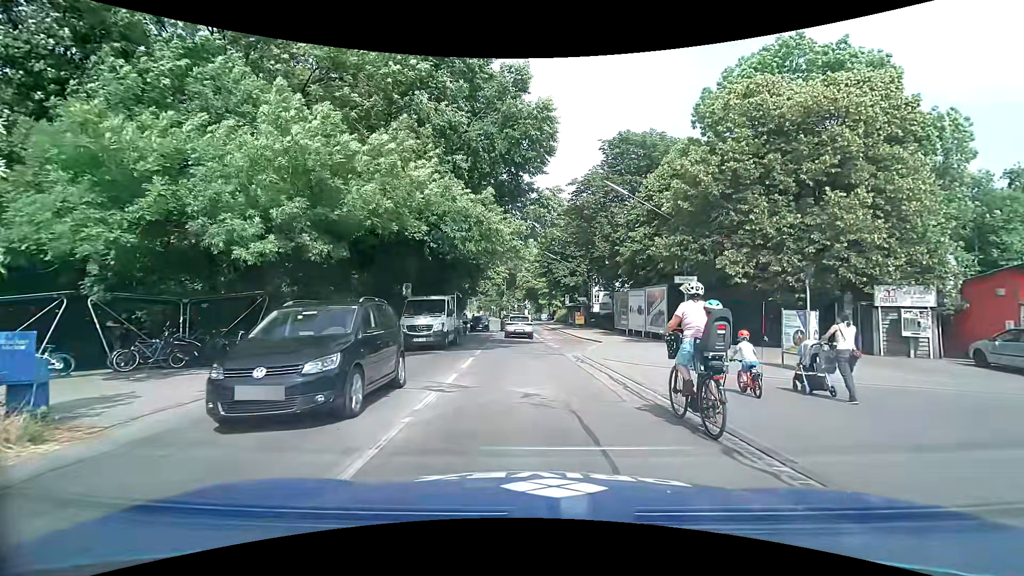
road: tertiary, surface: asphalt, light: Day
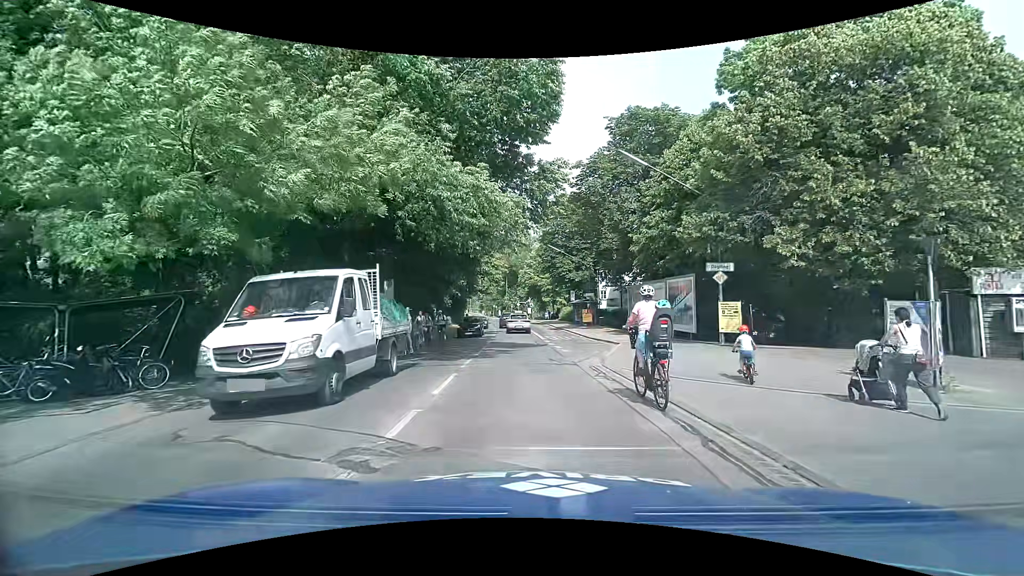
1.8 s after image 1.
(-0.1, +4.3) m; -2°
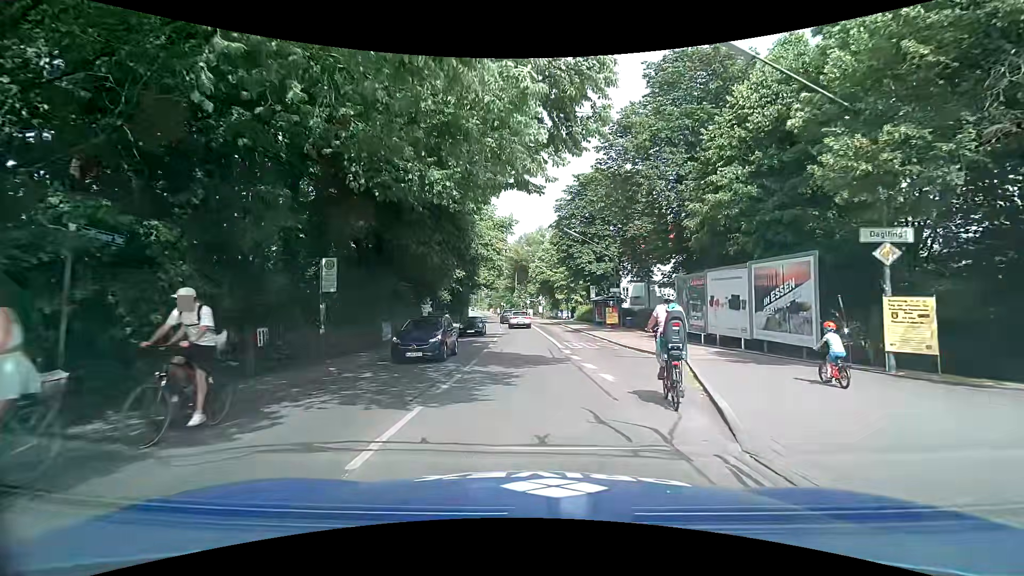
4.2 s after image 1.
(-0.2, +9.0) m; -2°
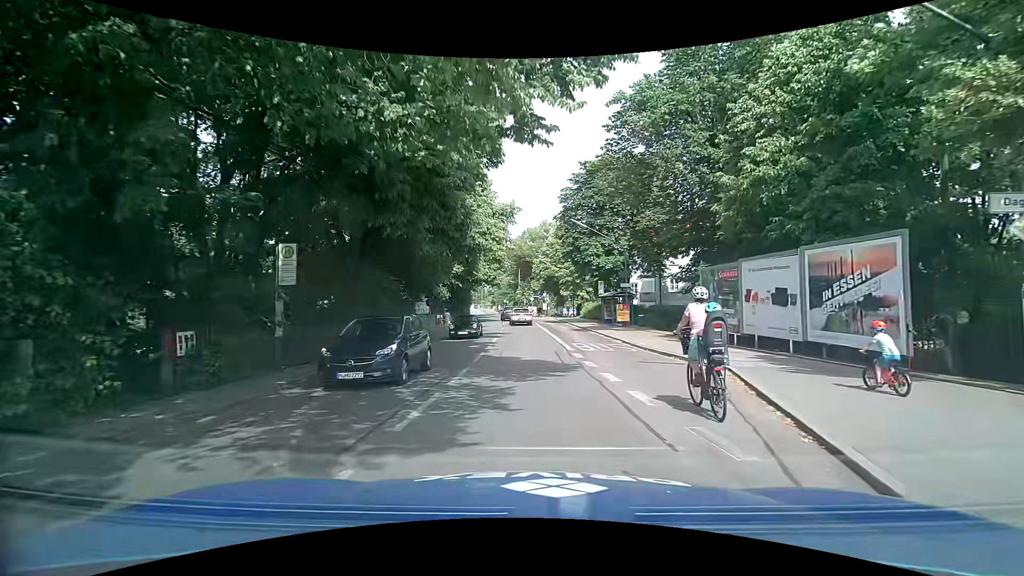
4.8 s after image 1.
(0.0, +3.2) m; 0°
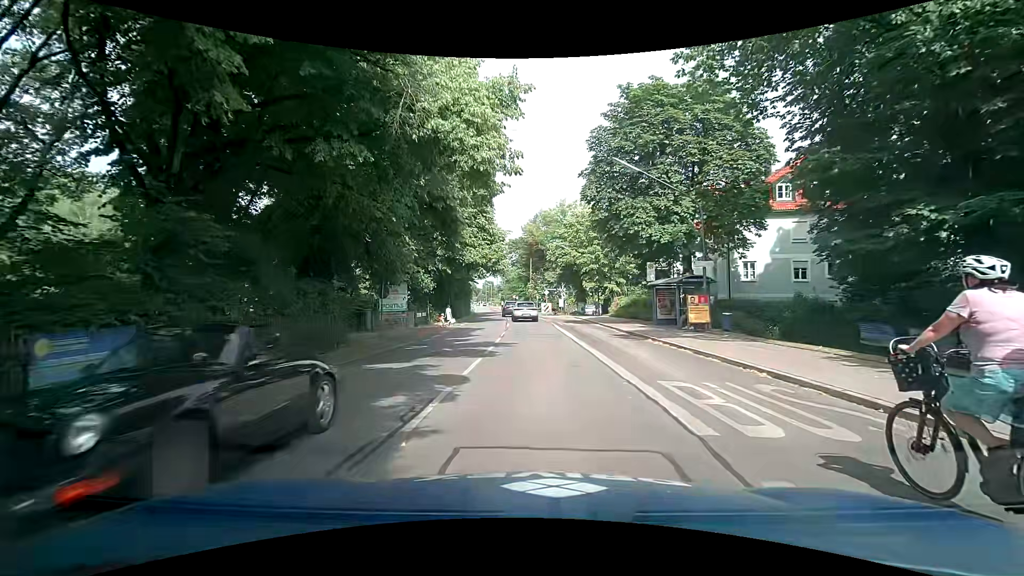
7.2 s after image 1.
(-0.4, +14.2) m; -1°
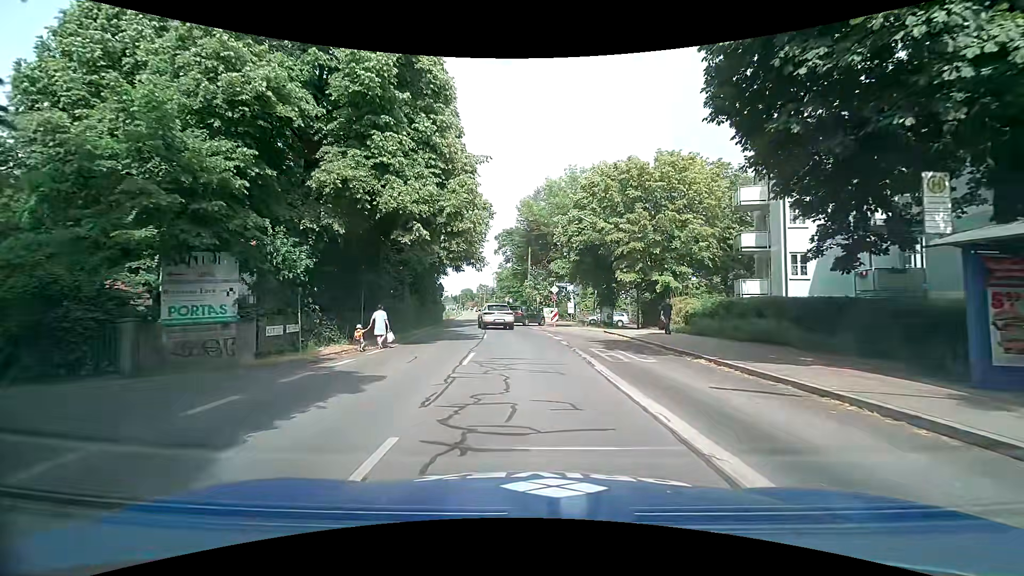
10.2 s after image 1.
(-0.4, +21.2) m; -1°
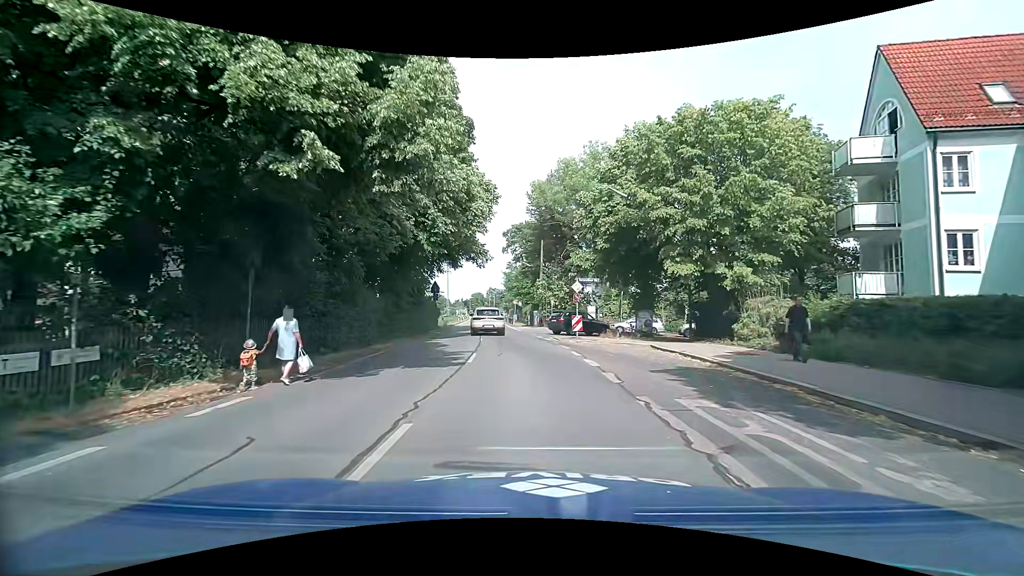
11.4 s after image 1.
(+0.1, +8.9) m; -2°
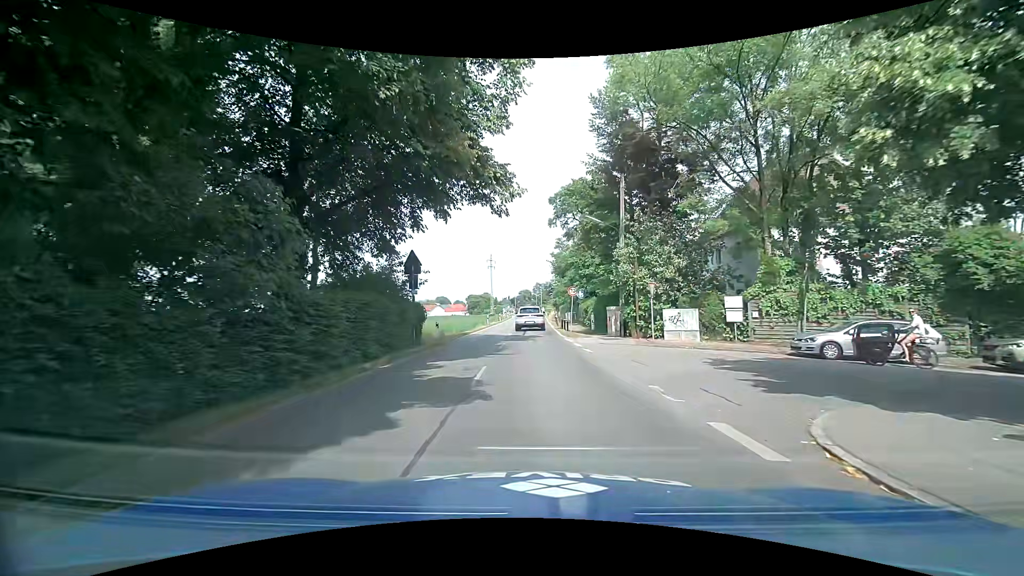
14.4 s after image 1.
(-0.4, +22.8) m; -4°
(0, +10) (0, +20) (0, +30) (0, +40) (0, +50) (0, +60) (0, +70) (0, +80) (-1, +90) (-1, +100) m
